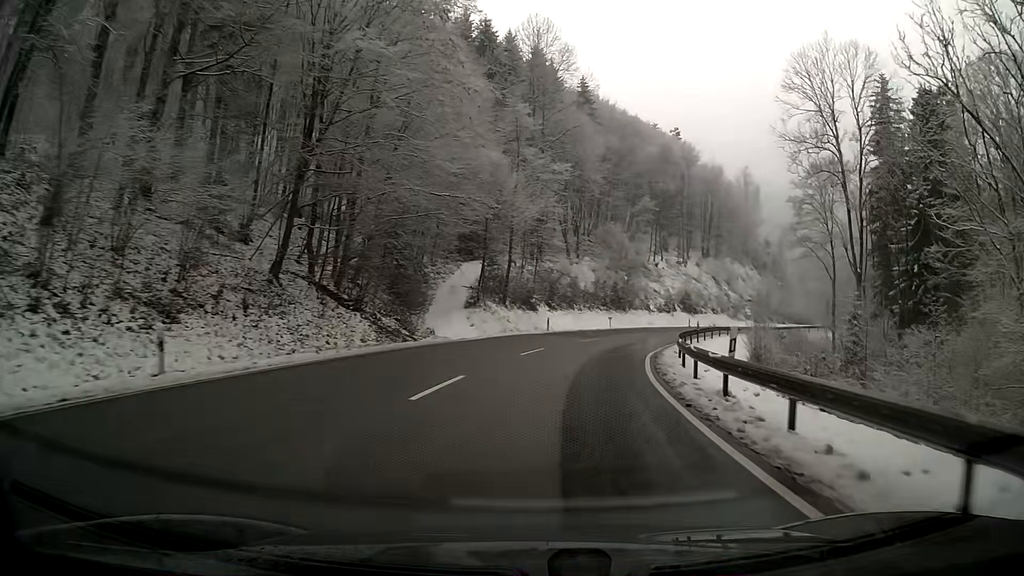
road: primary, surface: asphalt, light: Day
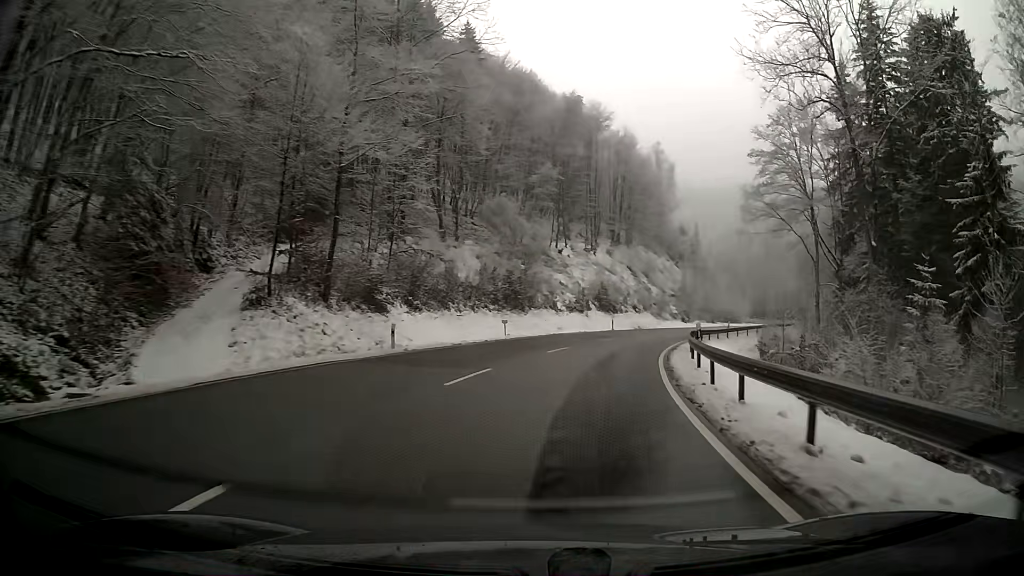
(+1.7, +21.4) m; +9°
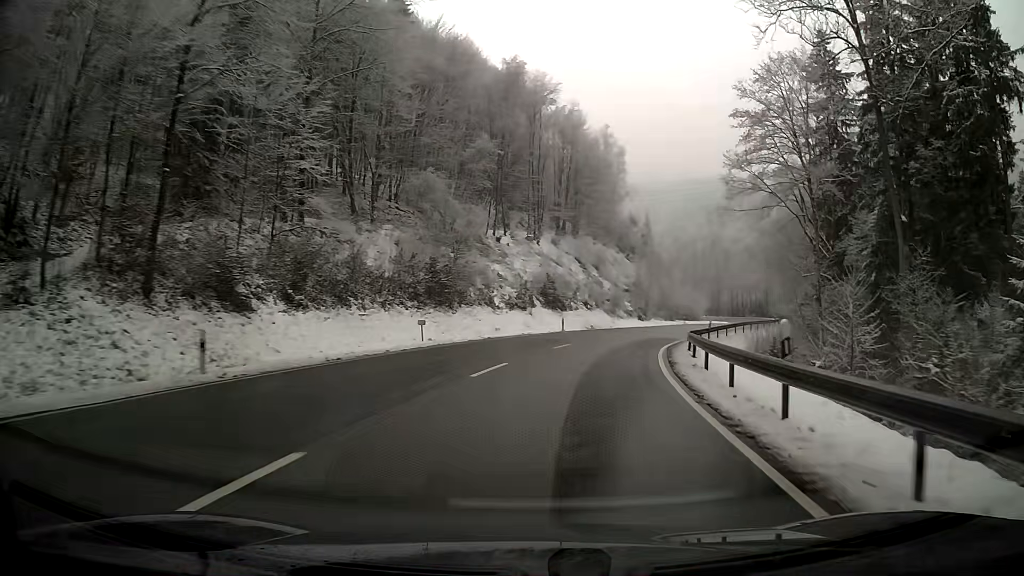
(+0.5, +10.6) m; +5°
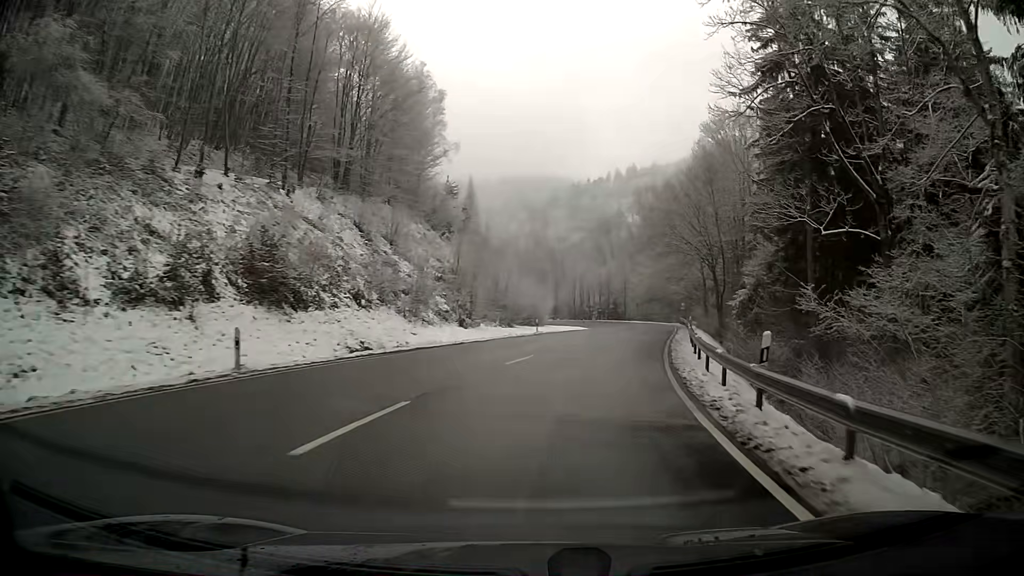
(+4.2, +31.2) m; +15°
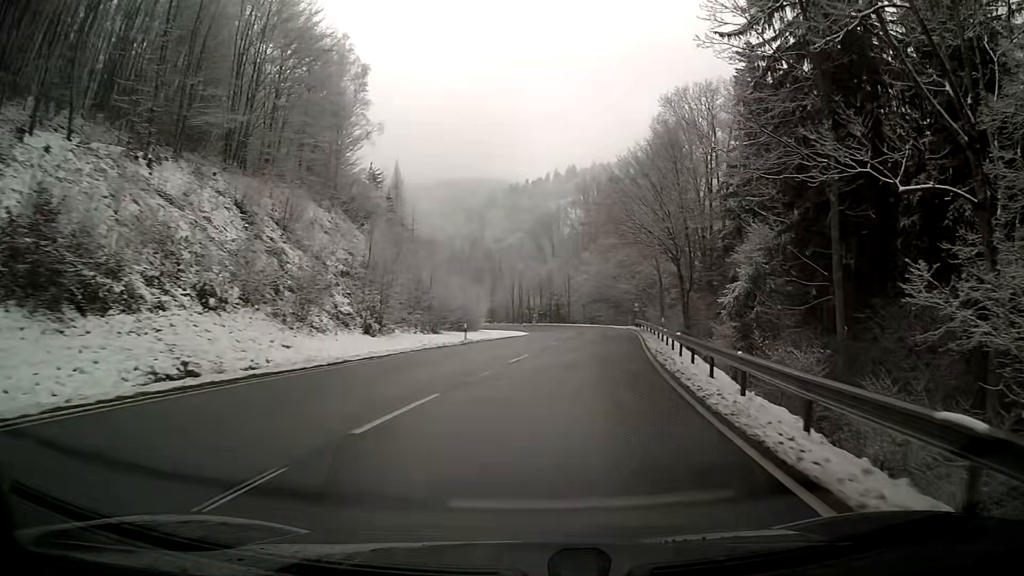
(+0.4, +10.4) m; +5°
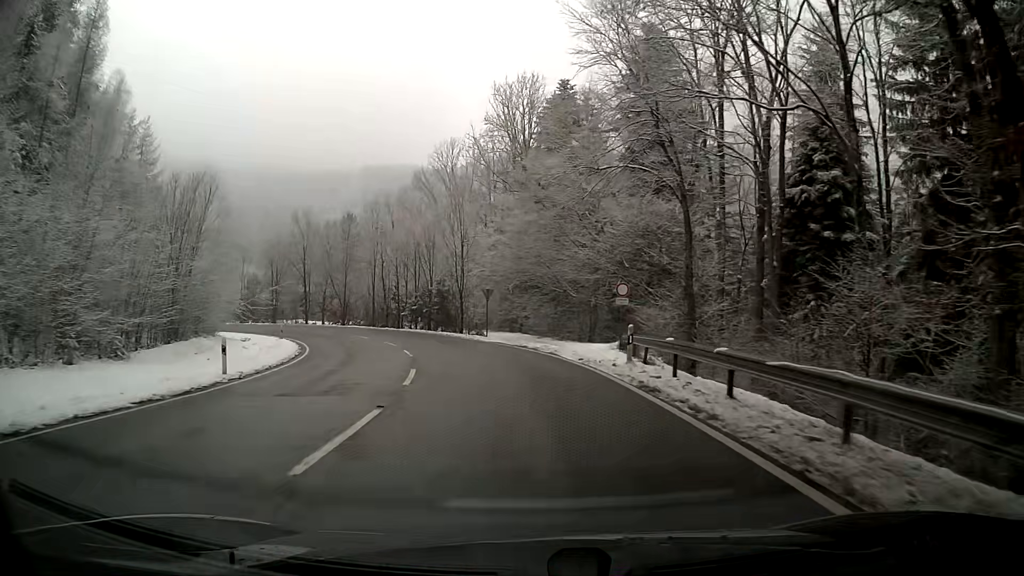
(+4.1, +50.0) m; +2°
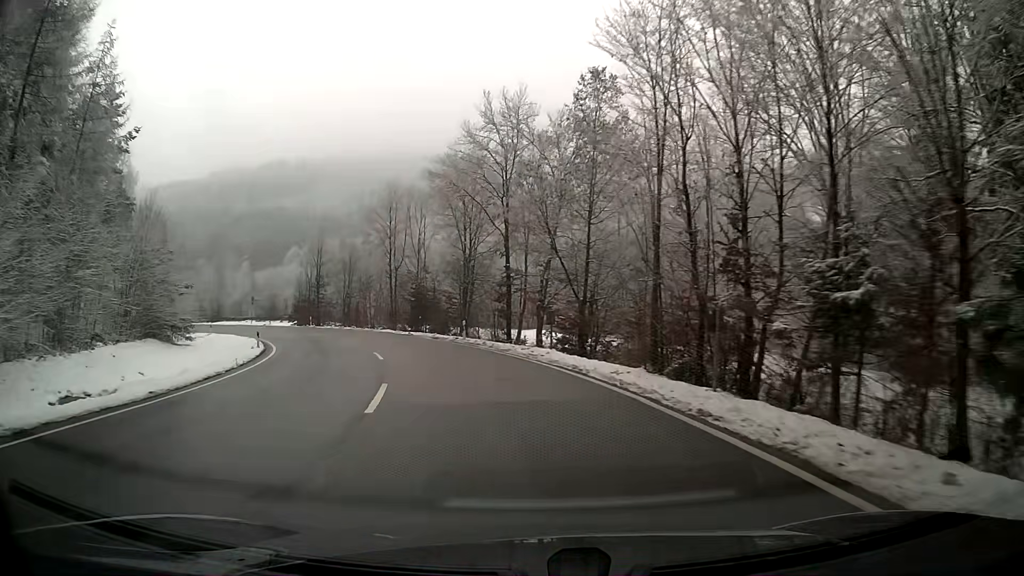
(-9.1, +44.5) m; -26°
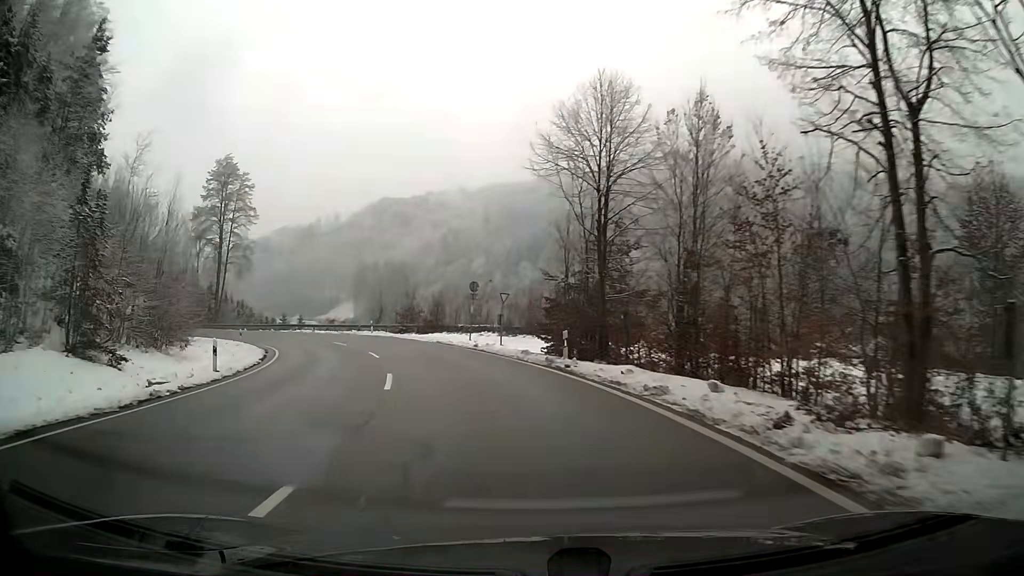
(-11.5, +43.4) m; -29°
(-1, +10) (-2, +20) (-5, +29) (-9, +39) (-14, +47) (-20, +55) (-26, +63) (-33, +71) (-39, +78) (-46, +86) m
